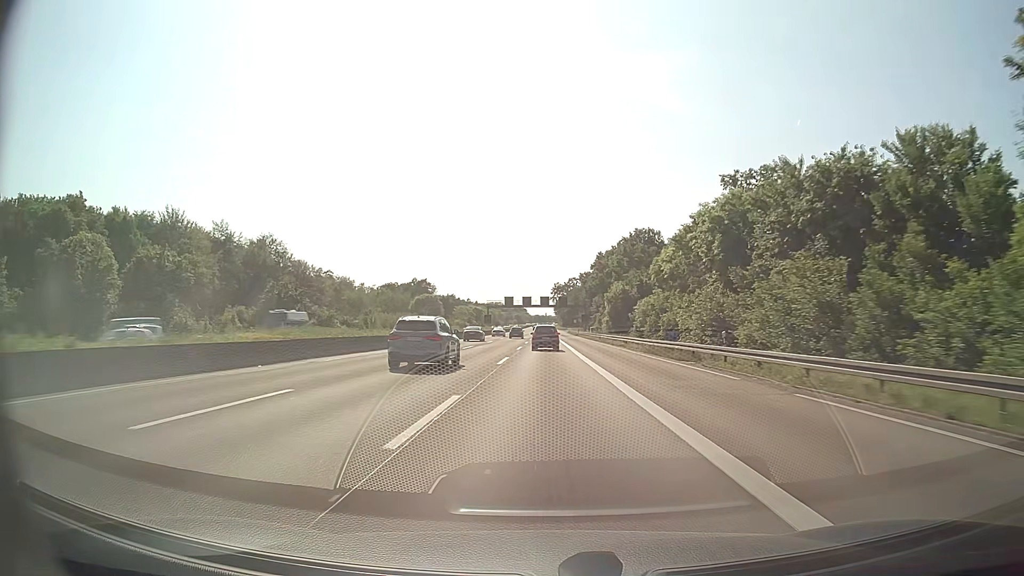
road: motorway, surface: asphalt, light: Day
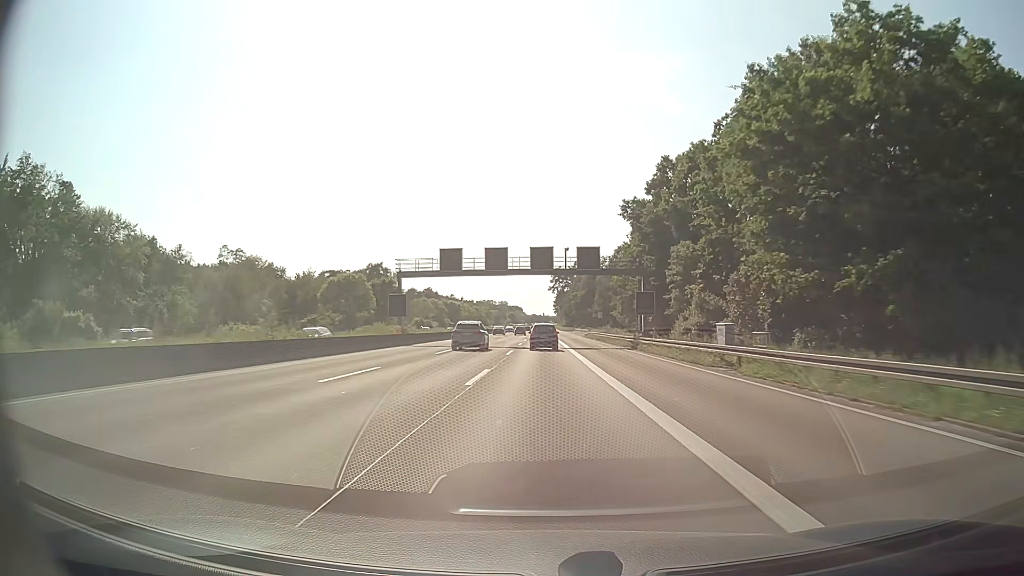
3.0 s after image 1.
(+0.1, +81.7) m; 0°
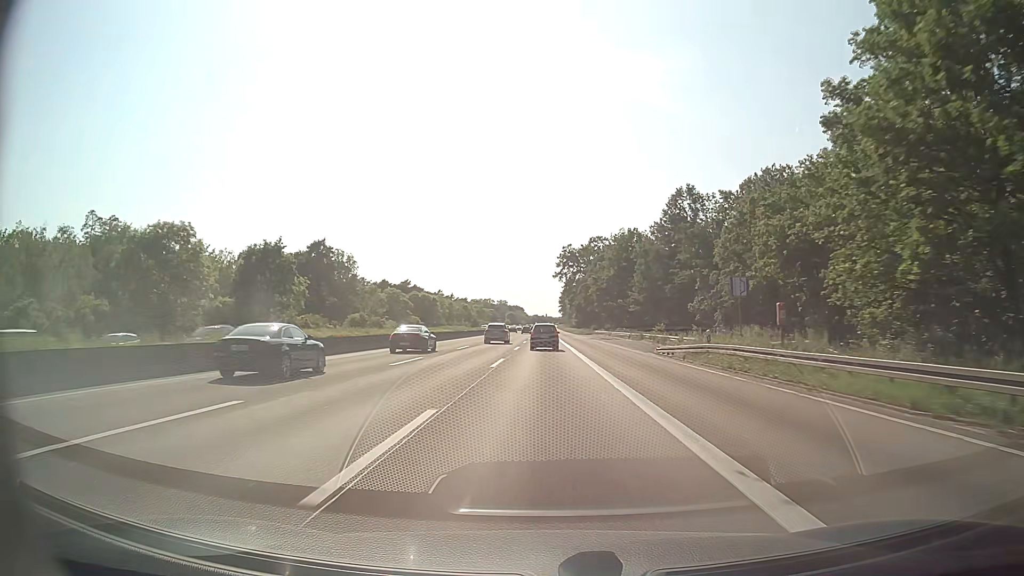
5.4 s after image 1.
(-0.1, +64.8) m; 0°
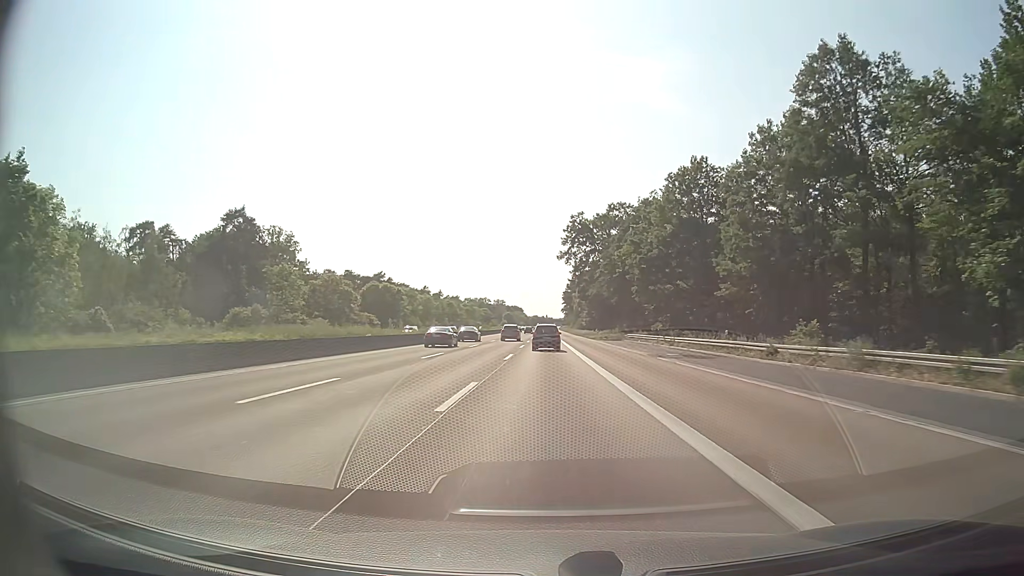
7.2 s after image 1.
(-0.1, +48.4) m; 0°
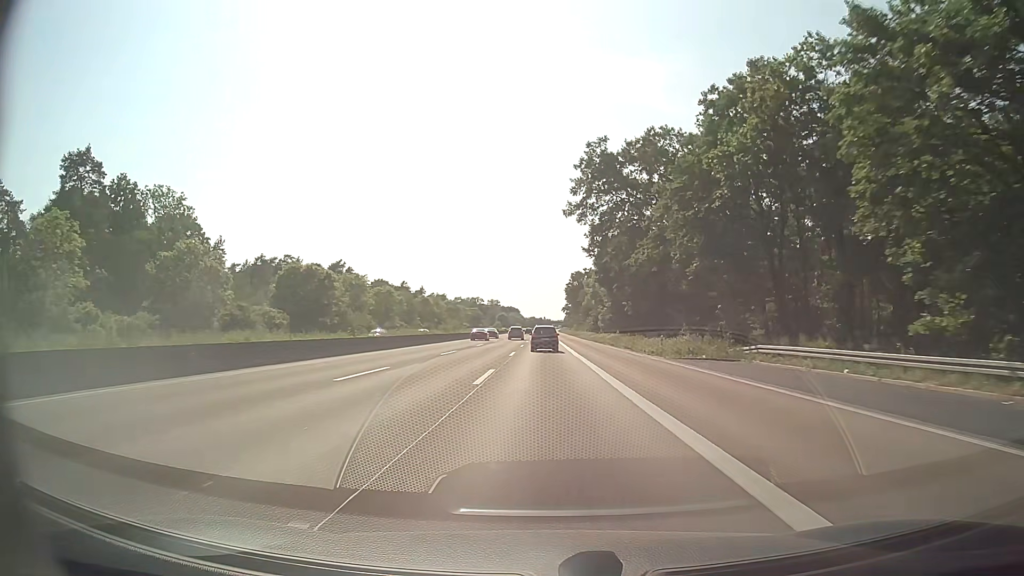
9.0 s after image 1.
(+0.1, +48.3) m; 0°
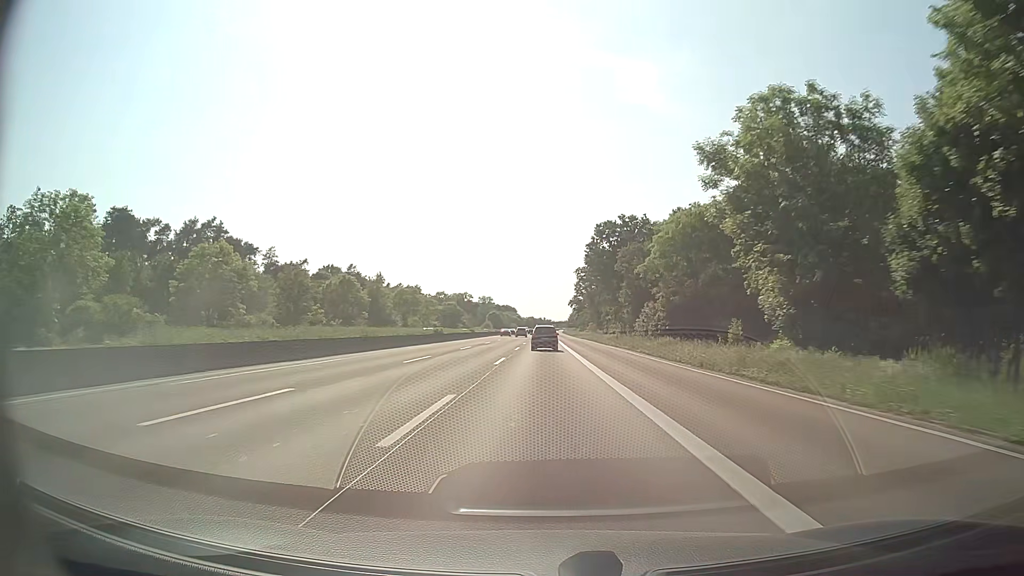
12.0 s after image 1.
(0.0, +81.0) m; 0°
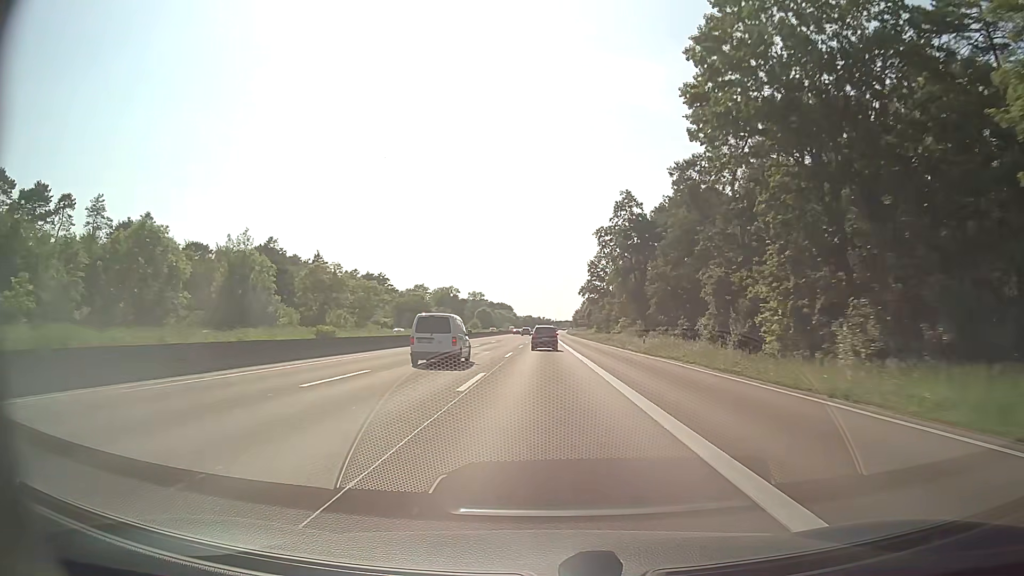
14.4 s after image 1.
(+0.3, +65.5) m; 0°
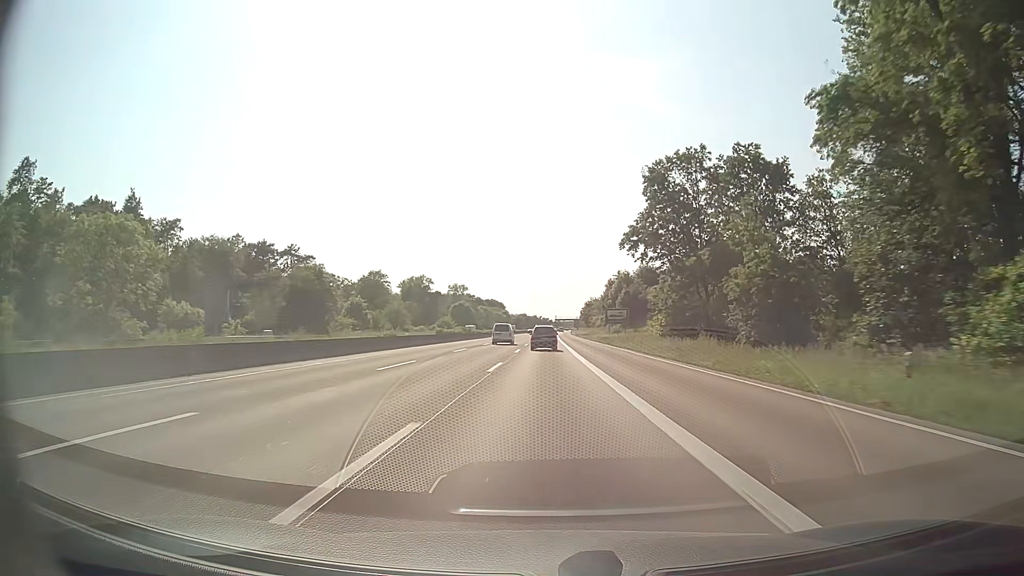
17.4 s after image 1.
(+0.2, +83.0) m; 0°
(0, +10) (0, +20) (0, +30) (0, +40) (0, +50) (0, +60) (0, +70) (0, +80) (0, +90) (0, +100) m
